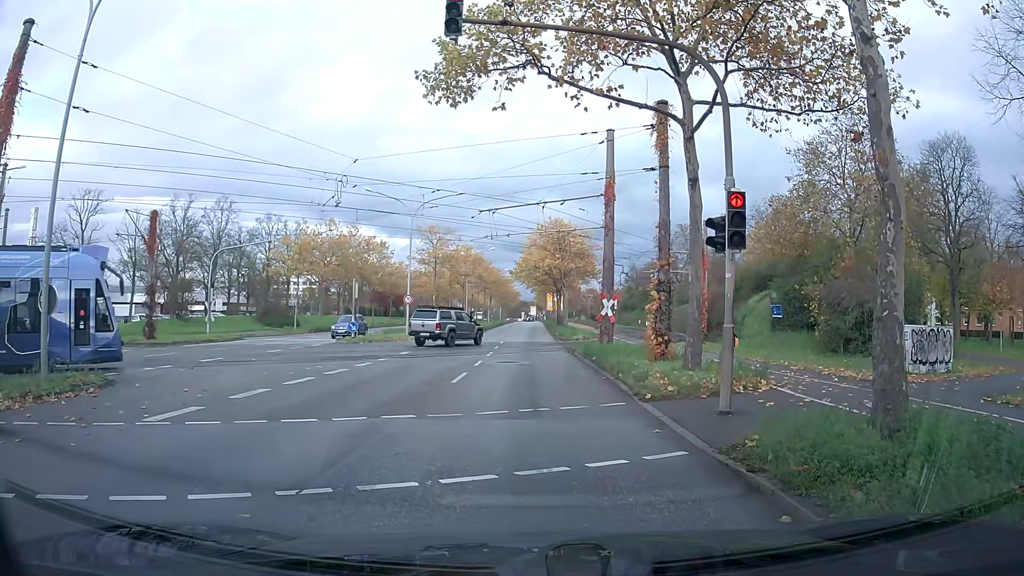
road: primary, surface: asphalt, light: Day
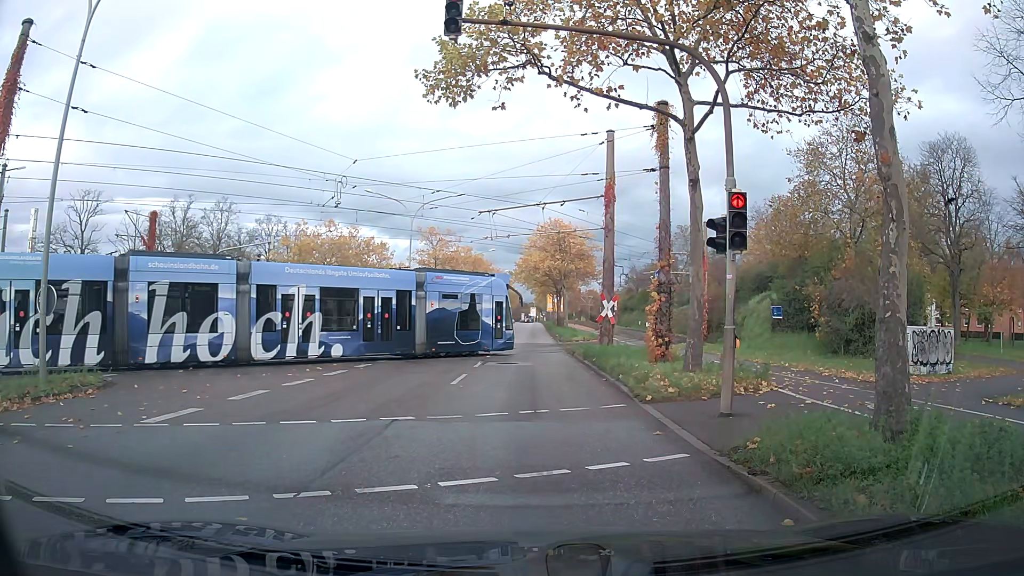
(0.0, +0.2) m; 0°
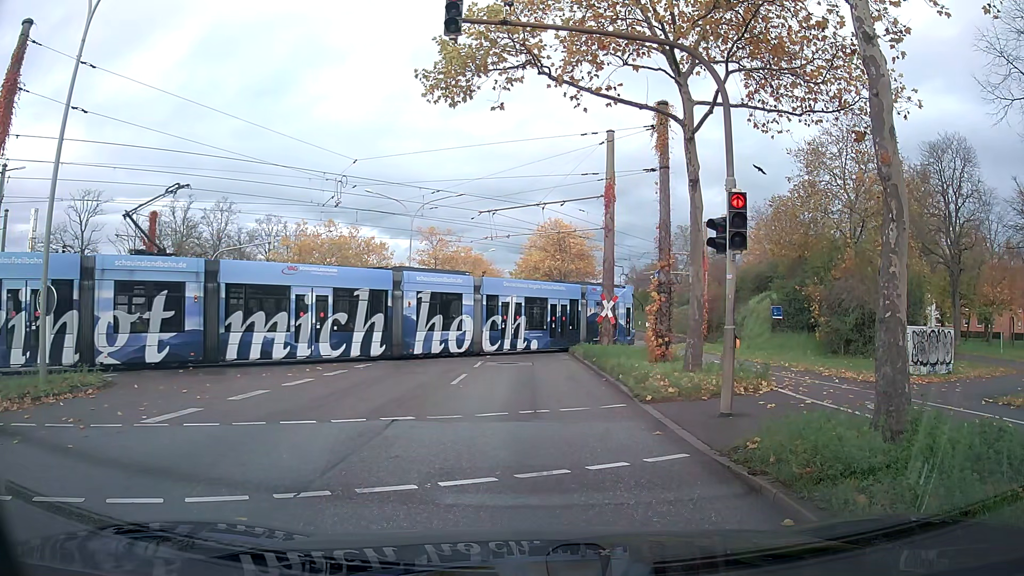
(0.0, 0.0) m; 0°
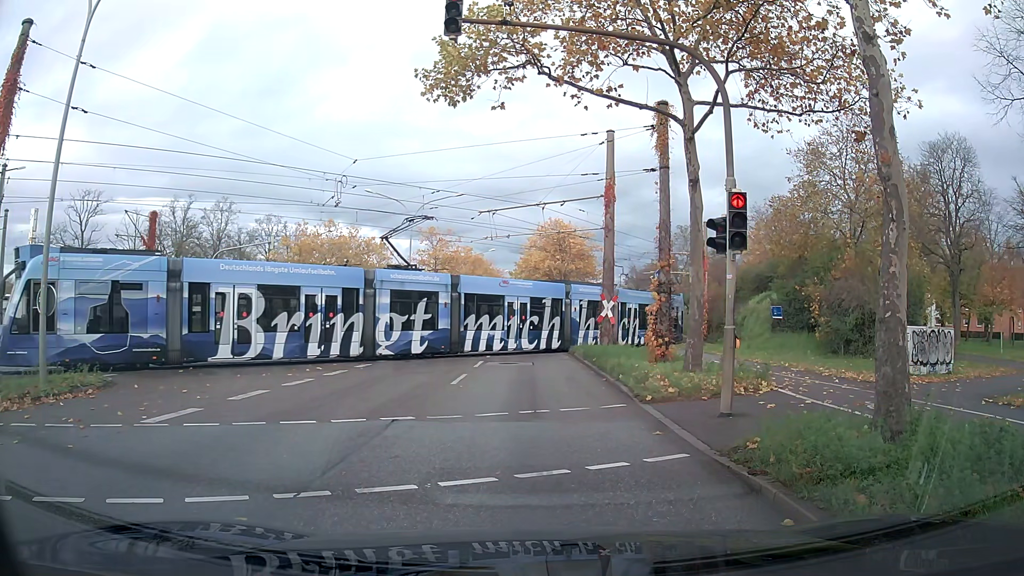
(0.0, 0.0) m; 0°
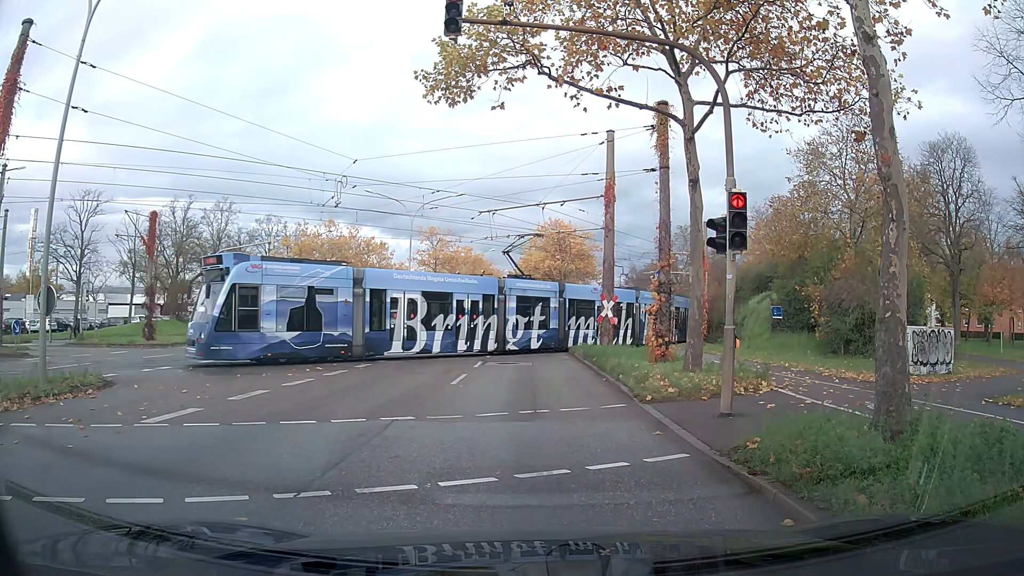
(0.0, 0.0) m; 0°
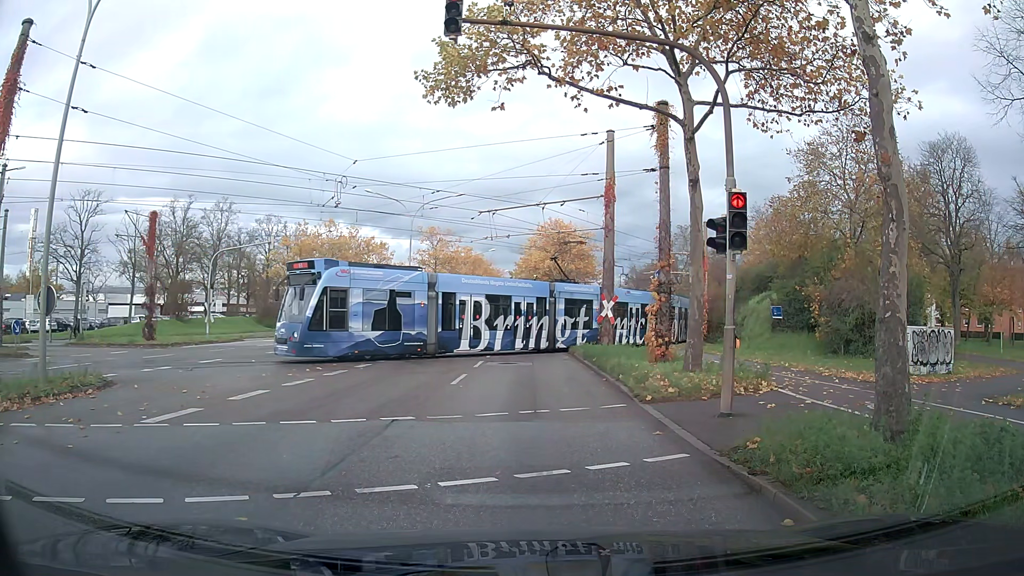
(0.0, 0.0) m; 0°
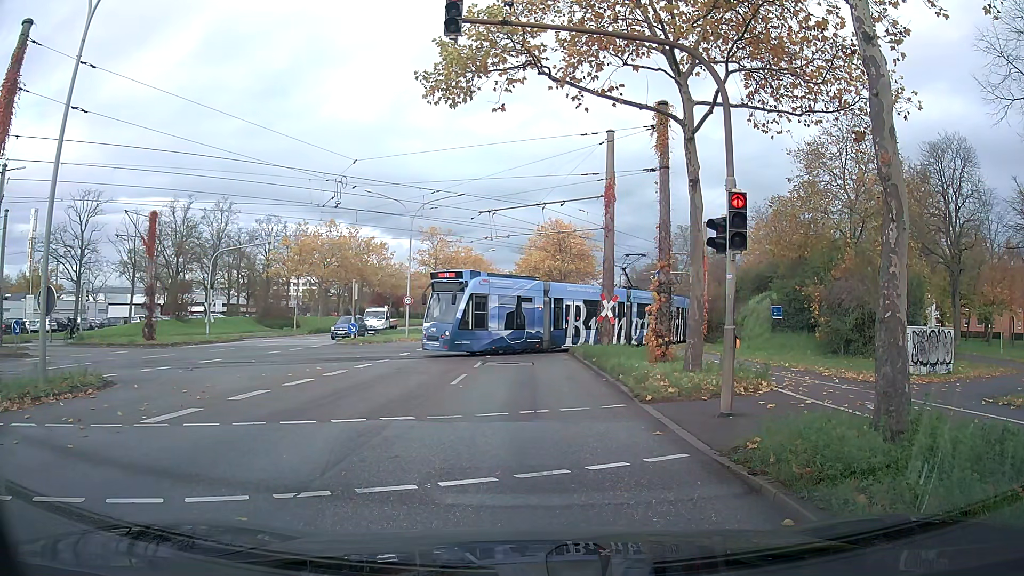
(0.0, 0.0) m; 0°
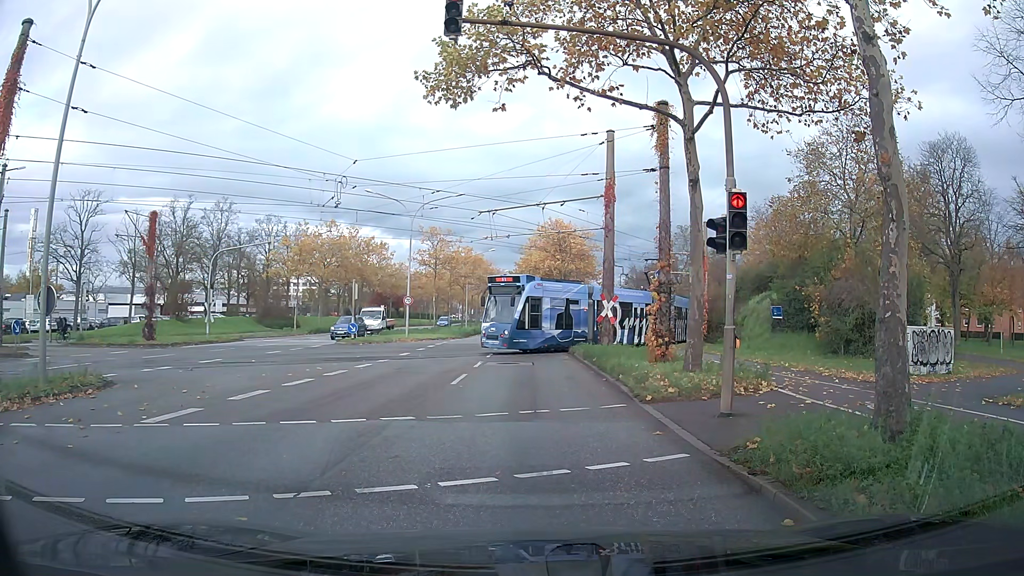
(0.0, 0.0) m; 0°
